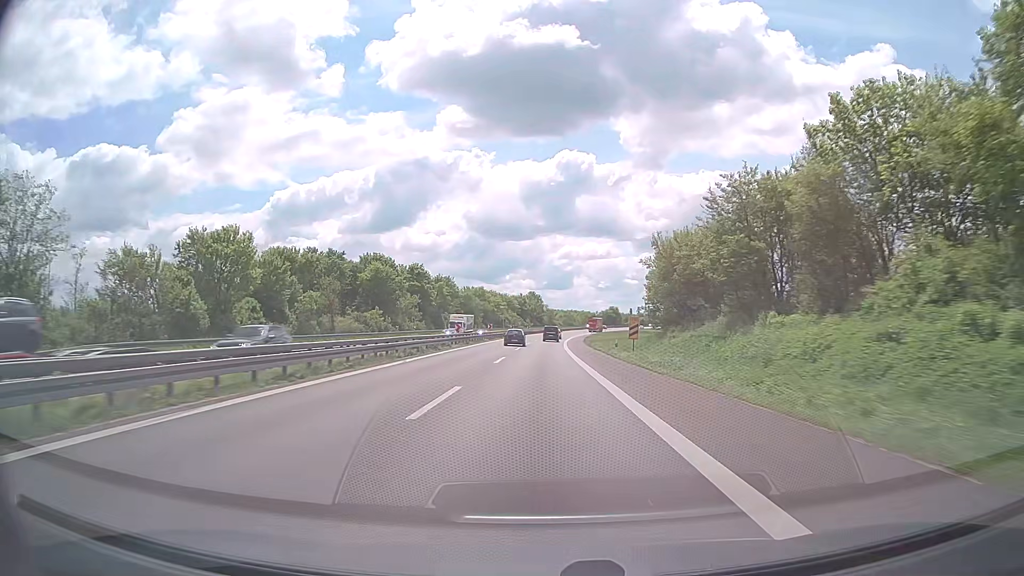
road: trunk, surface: asphalt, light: Day
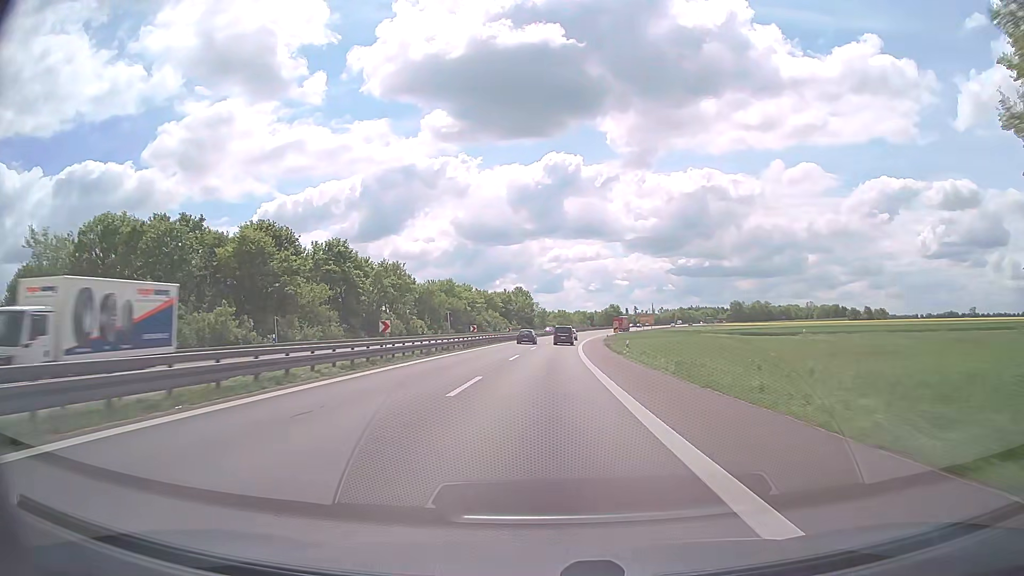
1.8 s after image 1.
(+0.1, +50.1) m; +1°
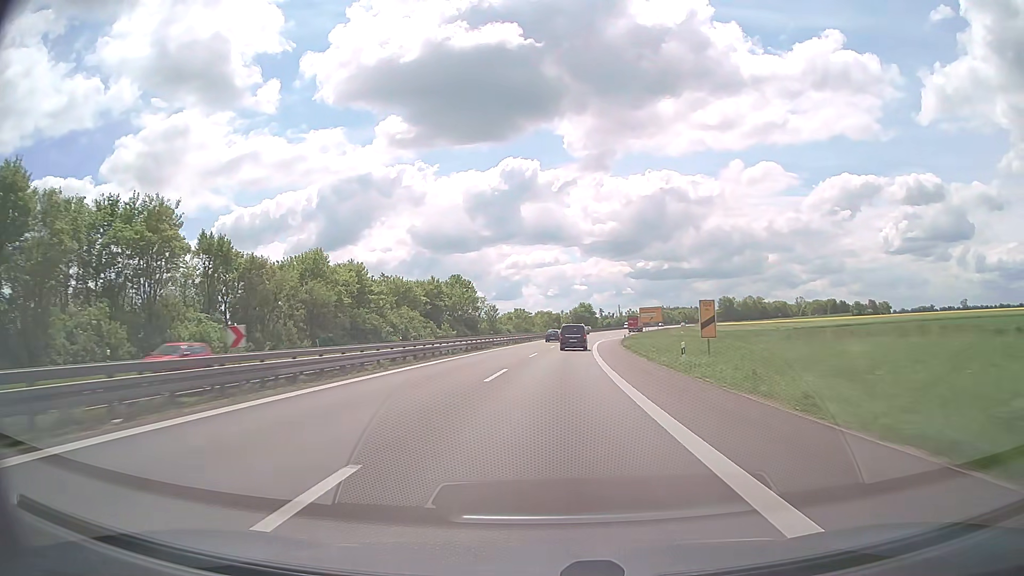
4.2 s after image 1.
(+1.9, +68.0) m; +3°
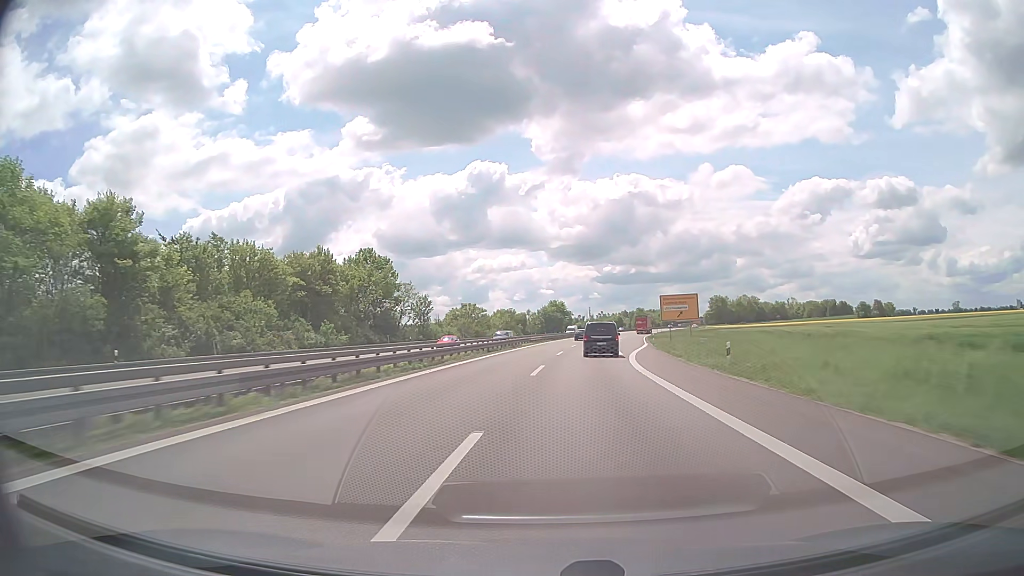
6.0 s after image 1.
(+1.3, +51.8) m; +3°
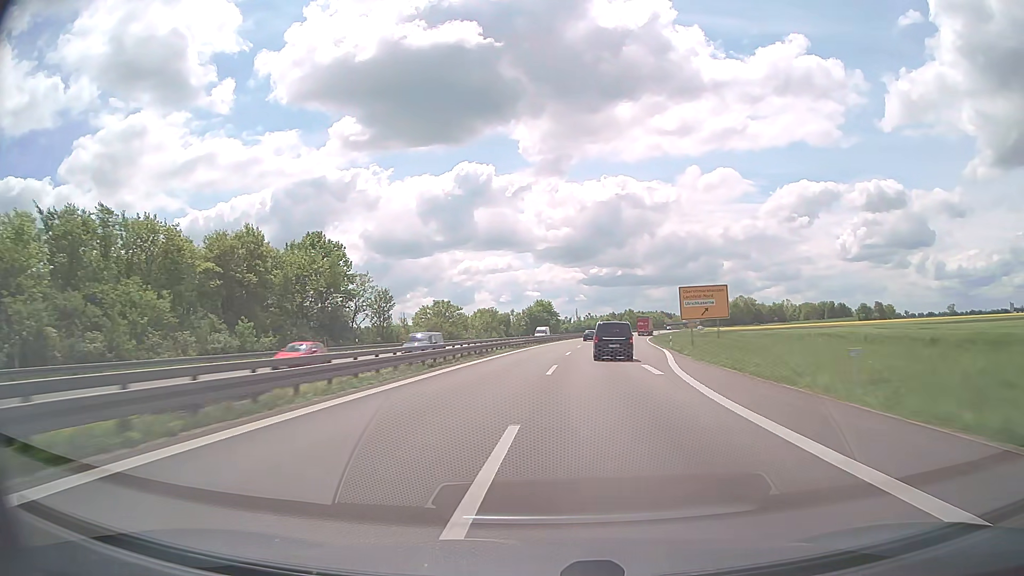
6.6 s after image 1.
(+0.2, +17.4) m; +1°
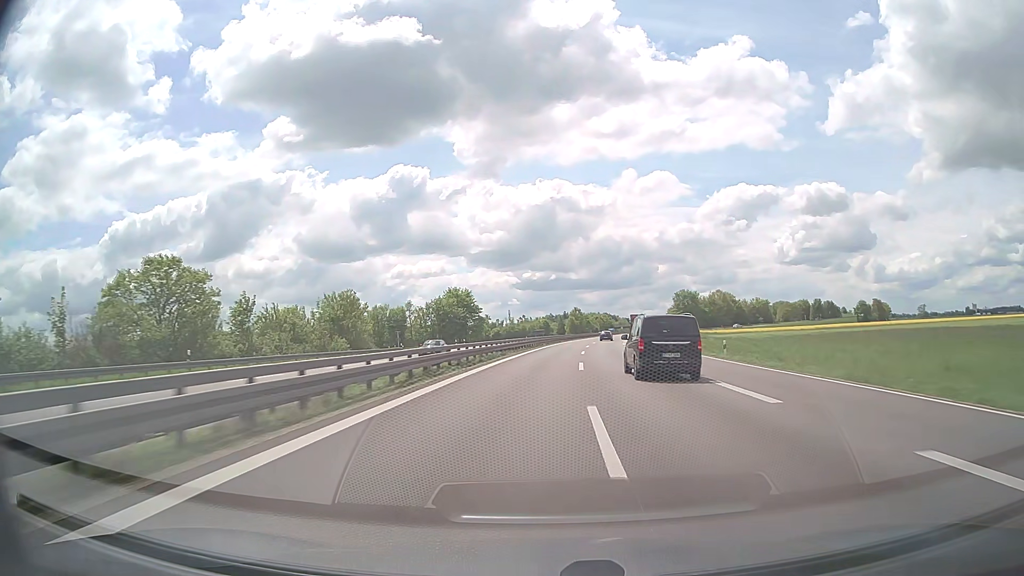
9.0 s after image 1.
(+3.5, +69.9) m; +6°
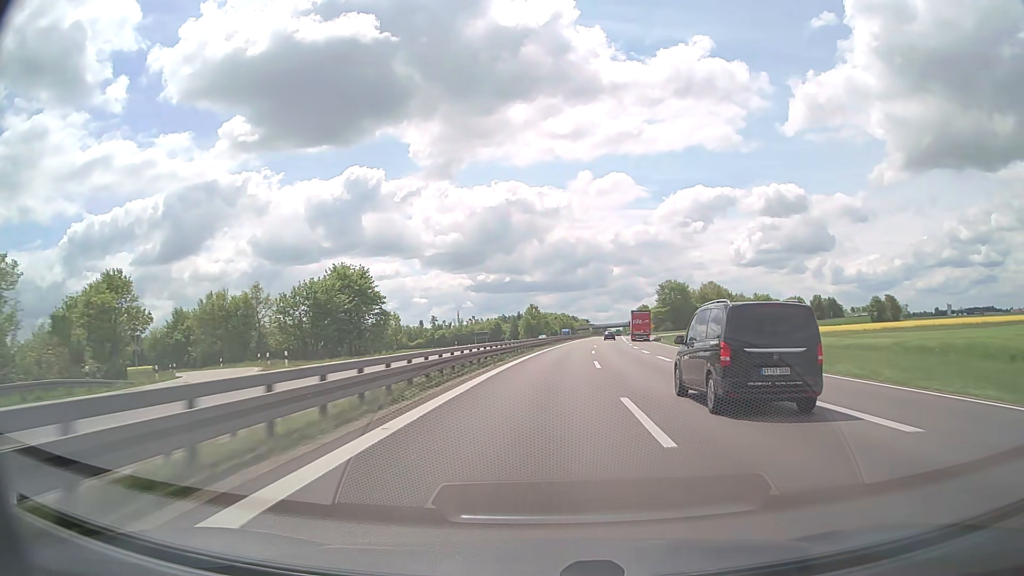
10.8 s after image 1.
(+1.9, +52.8) m; +4°
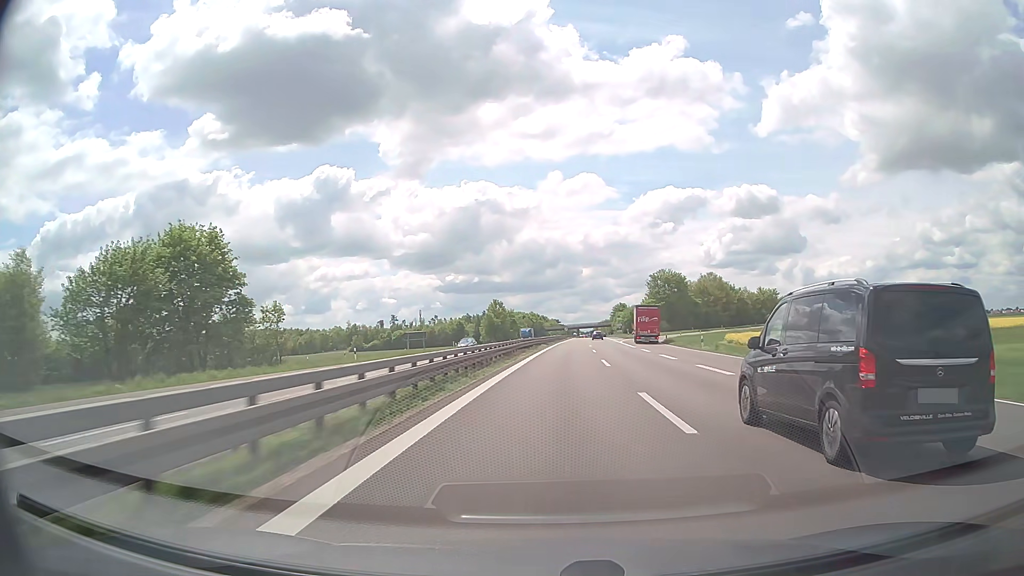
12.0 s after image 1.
(+0.8, +35.4) m; +3°
(0, +10) (0, +20) (+1, +30) (+1, +40) (+2, +50) (+2, +60) (+3, +70) (+4, +80) (+4, +90) (+5, +100) m
